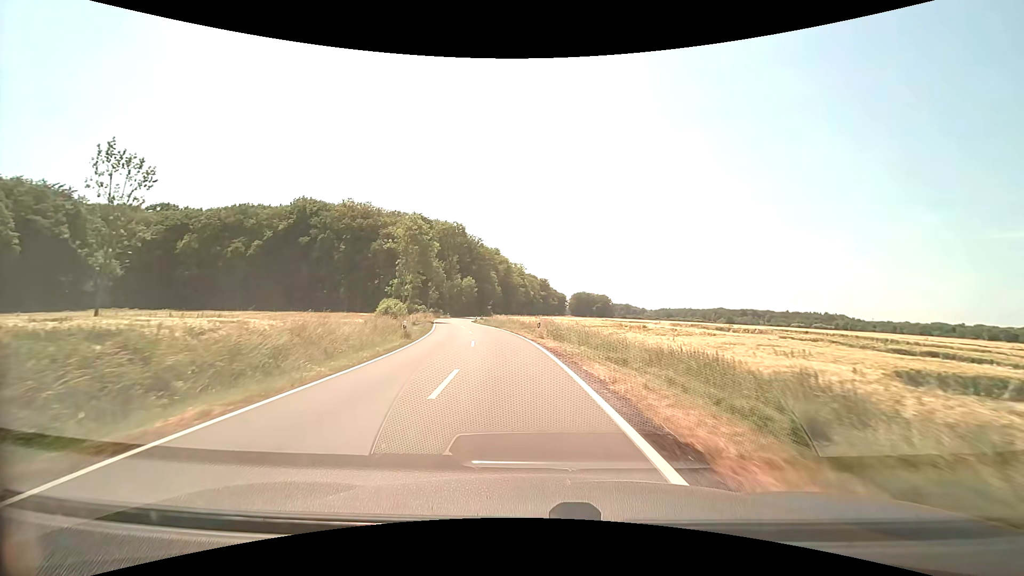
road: secondary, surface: asphalt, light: Day
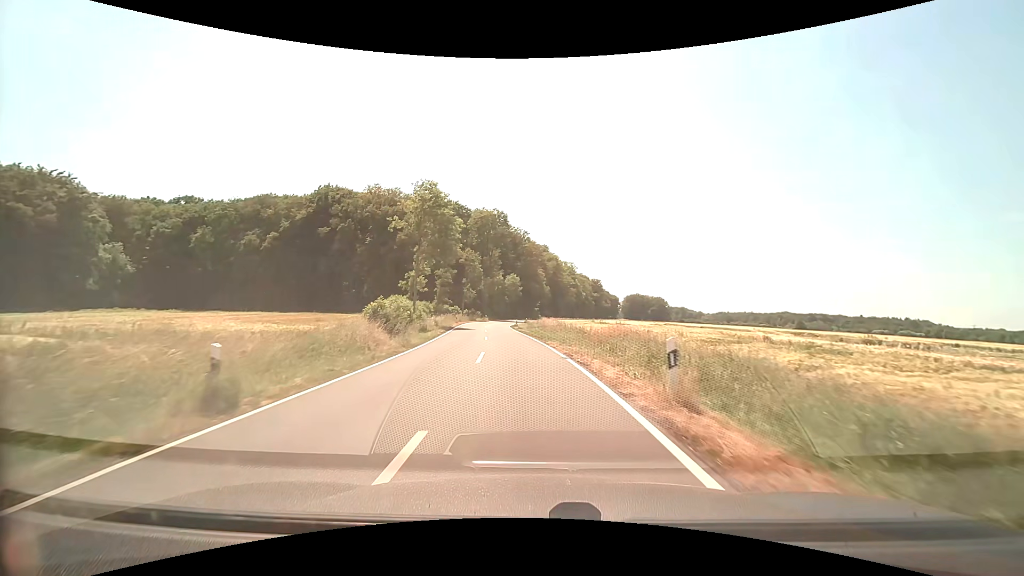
(-1.0, +18.2) m; -6°
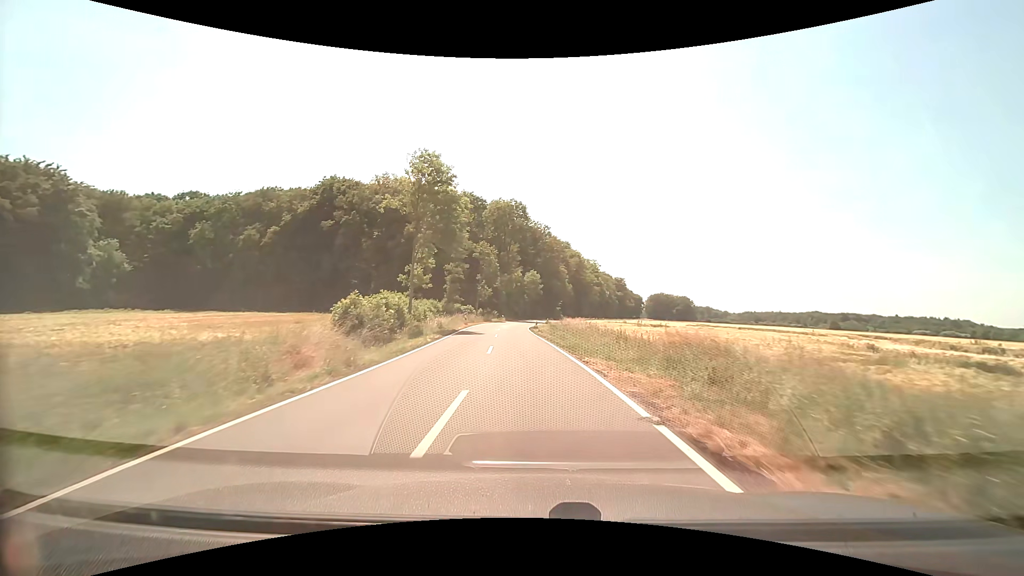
(-0.2, +9.0) m; -2°
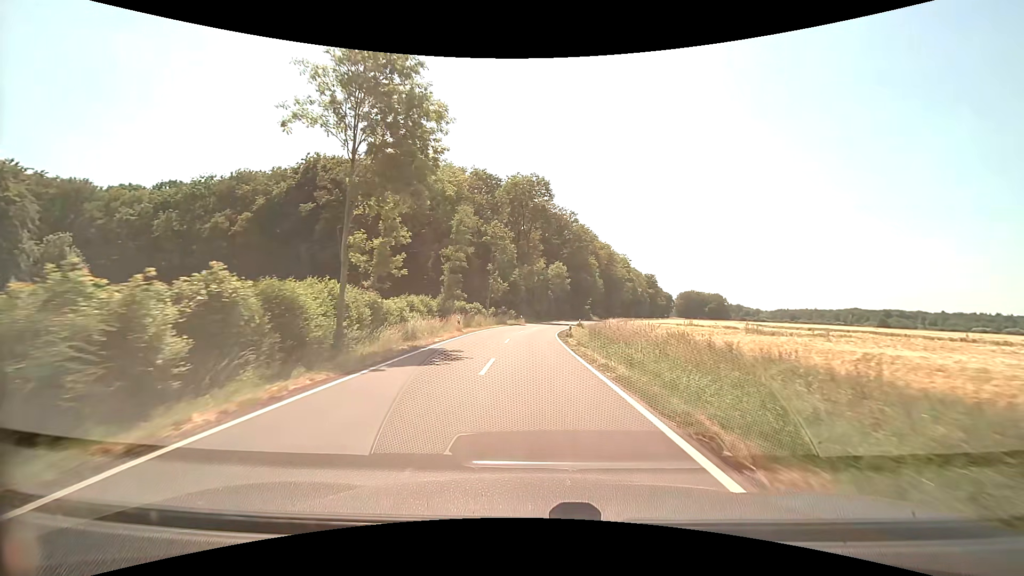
(-0.5, +17.9) m; -3°
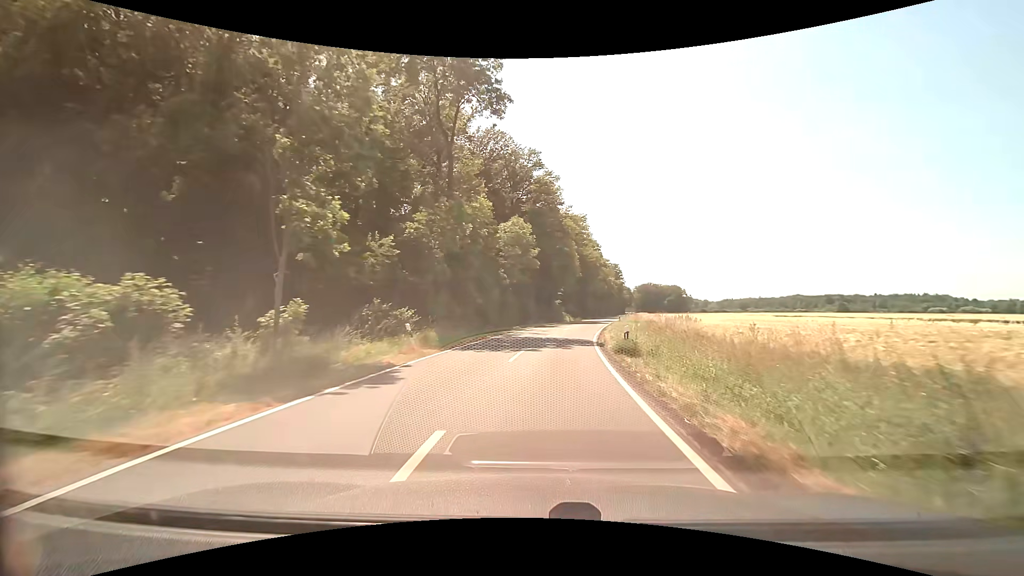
(+0.5, +45.5) m; +5°
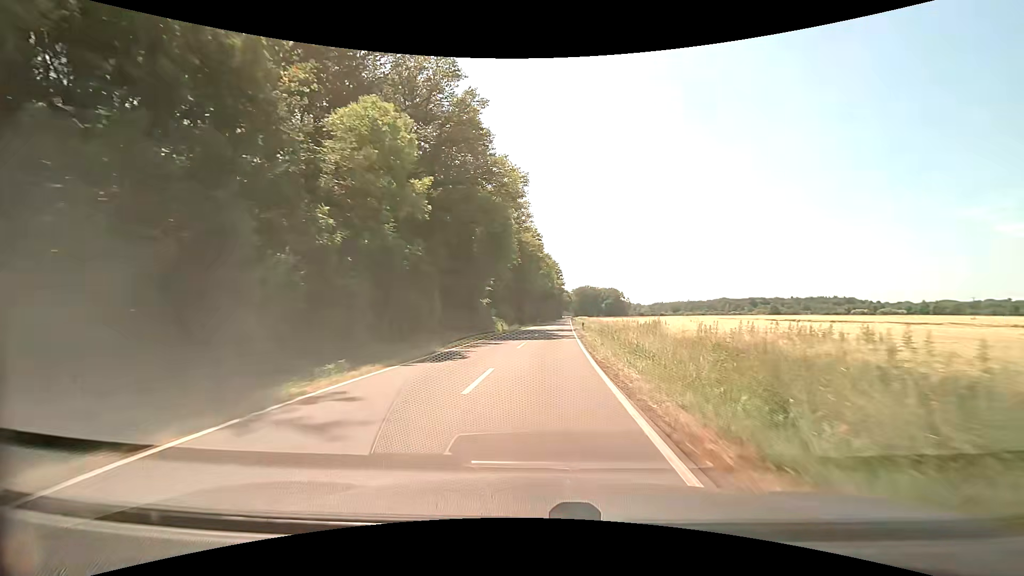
(+2.2, +29.4) m; +8°
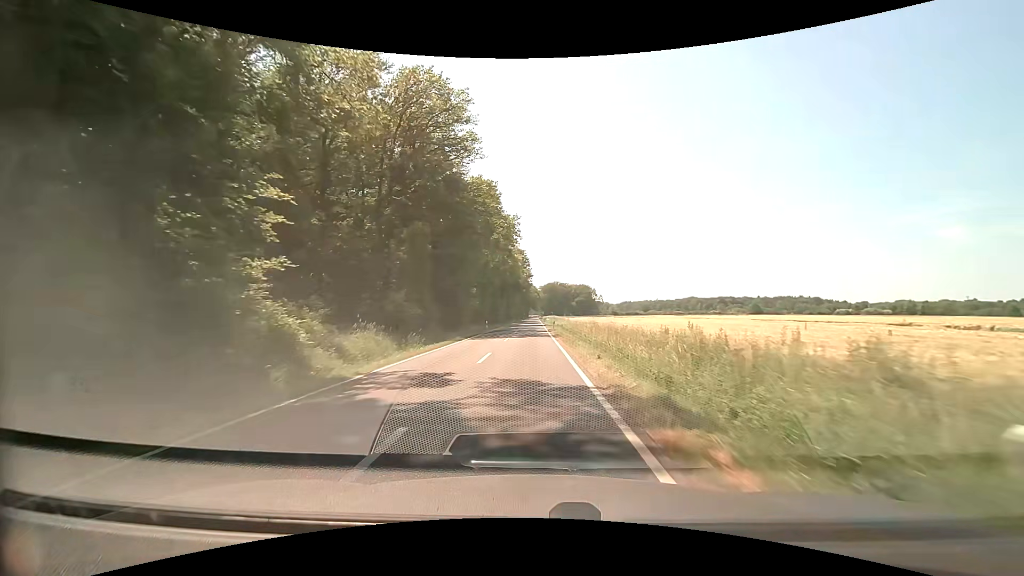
(+2.0, +42.8) m; +4°
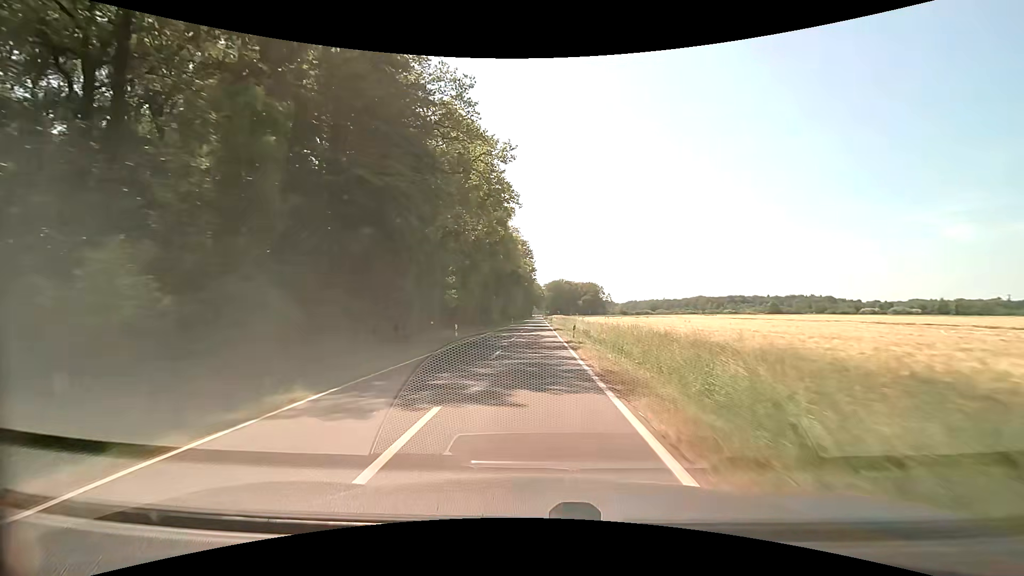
(-0.1, +22.9) m; -1°
(0, +10) (0, +20) (0, +30) (0, +40) (0, +50) (0, +60) (0, +70) (+1, +80) (+1, +90) (+1, +100) m
